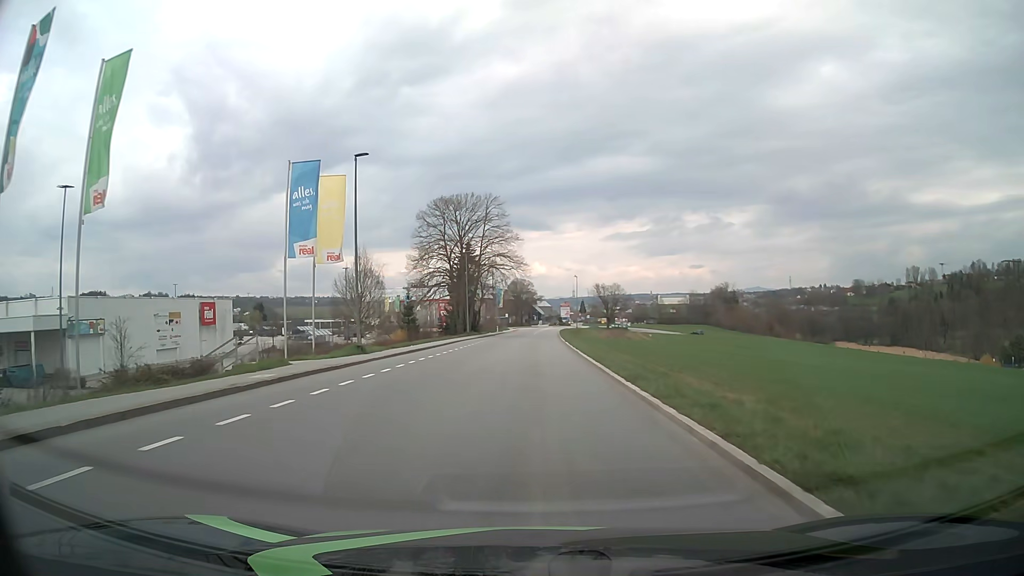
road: tertiary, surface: asphalt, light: Day
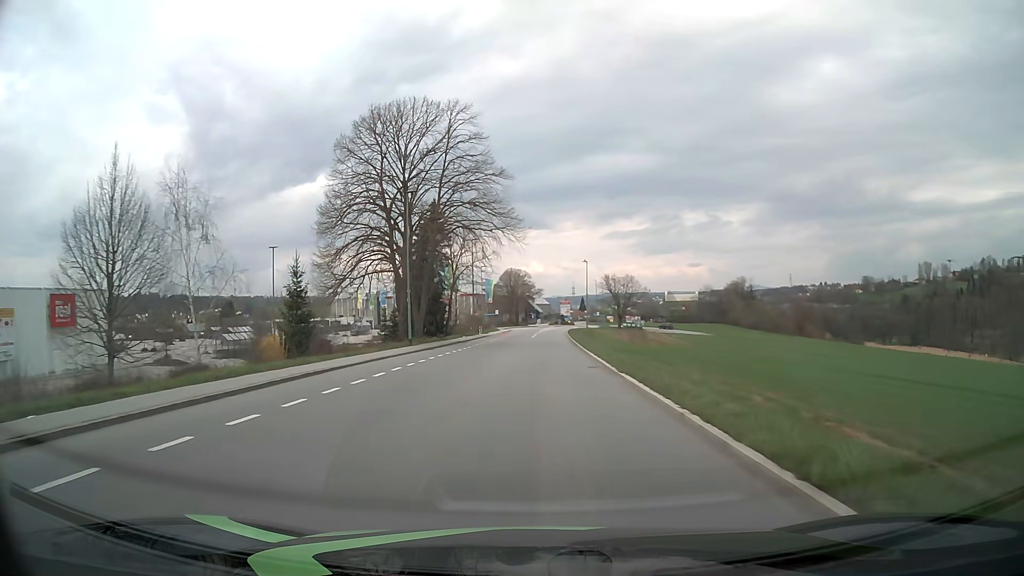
(+0.1, +30.2) m; 0°
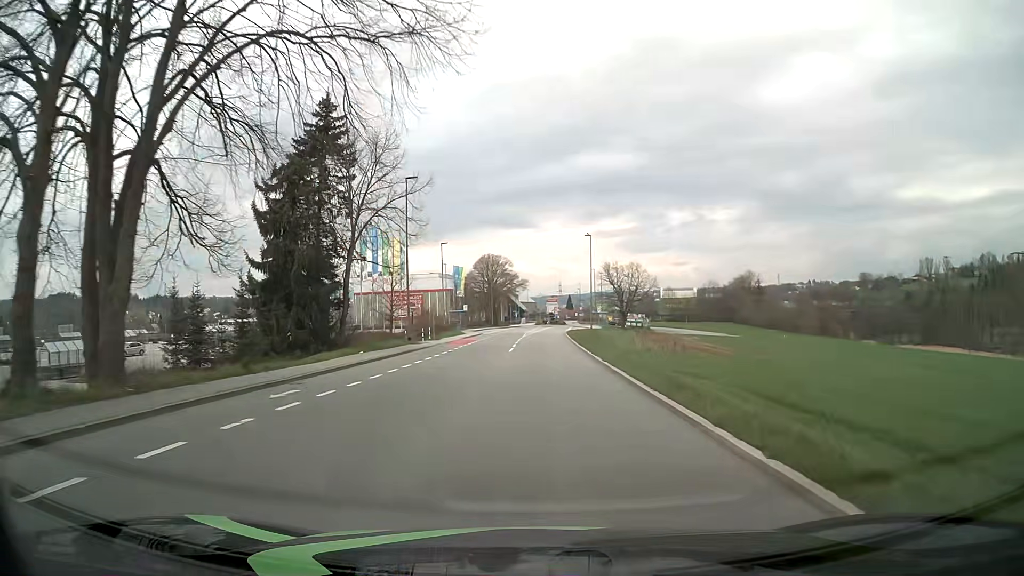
(+0.2, +30.4) m; +1°
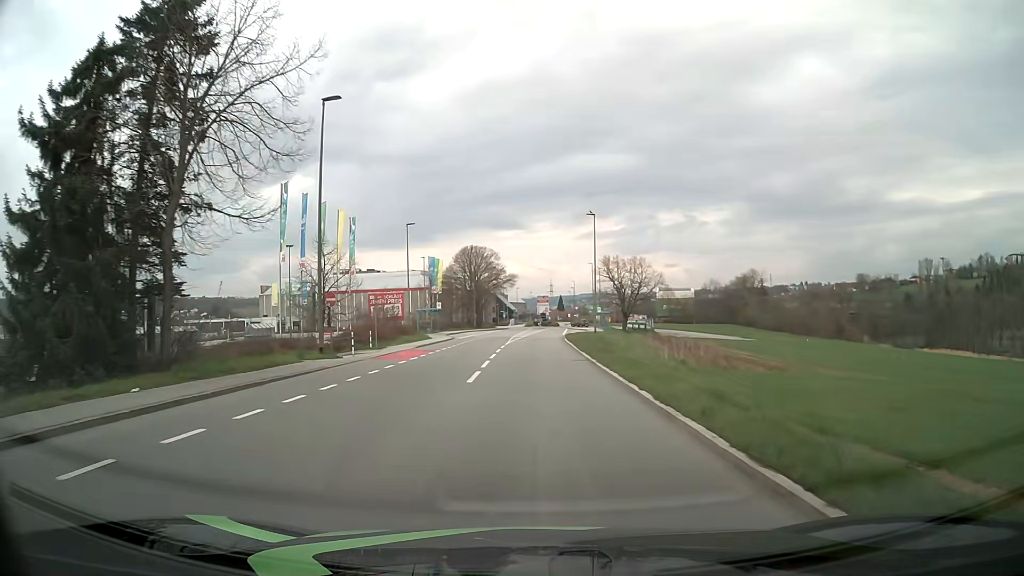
(+0.2, +15.2) m; +1°
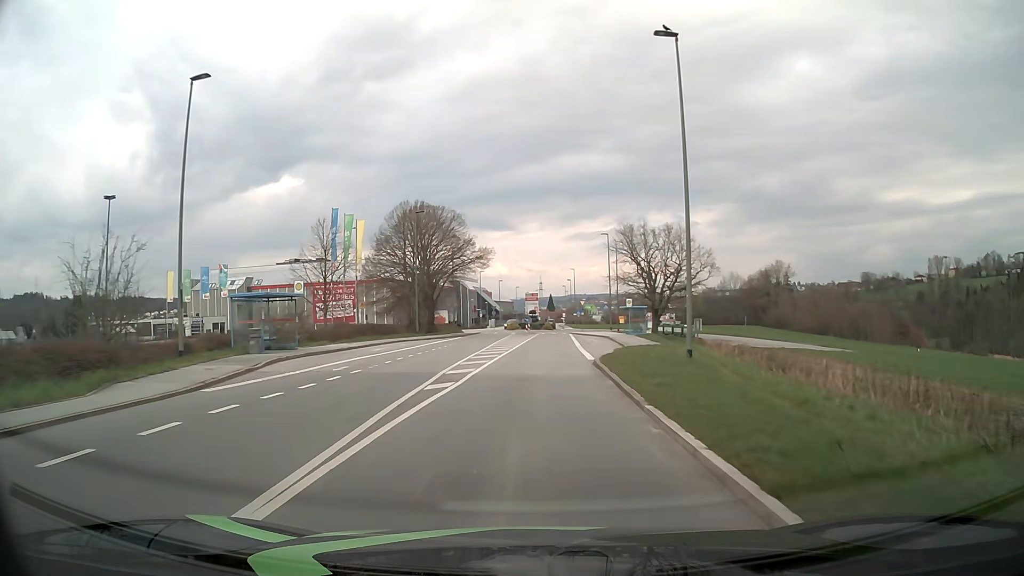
(+0.4, +38.0) m; +1°
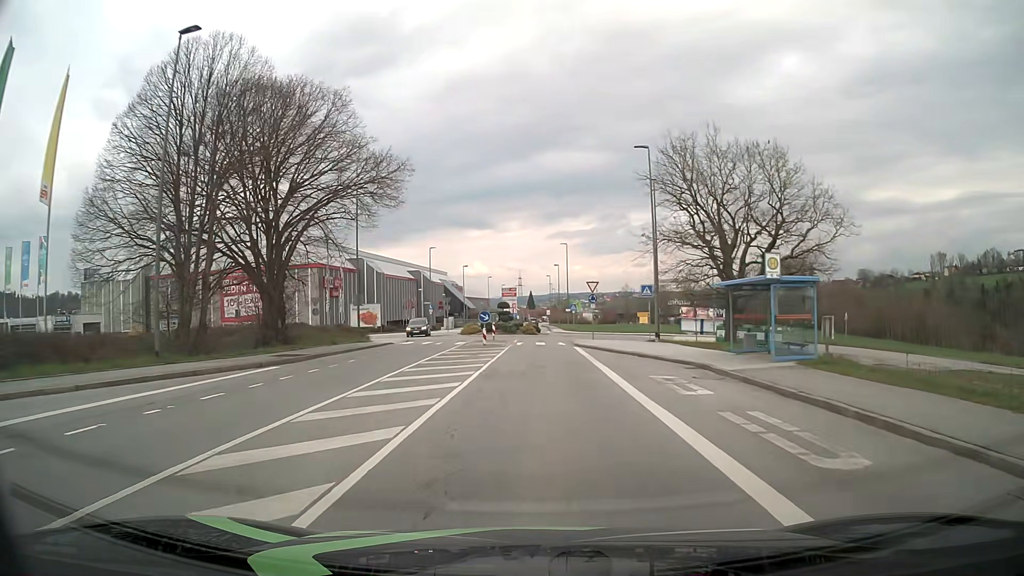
(+0.6, +36.2) m; +2°
(0, +10) (0, +20) (0, +30) (0, +40) (+3, +49) (+6, +59) (+1, +67) (-9, +67) (-19, +65) (-29, +65) m
